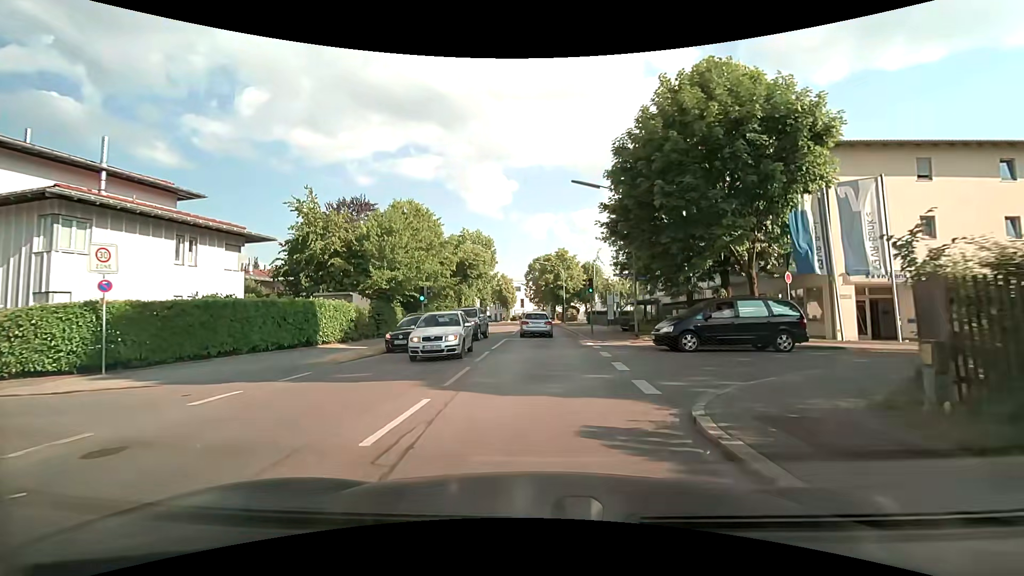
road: tertiary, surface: asphalt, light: Day
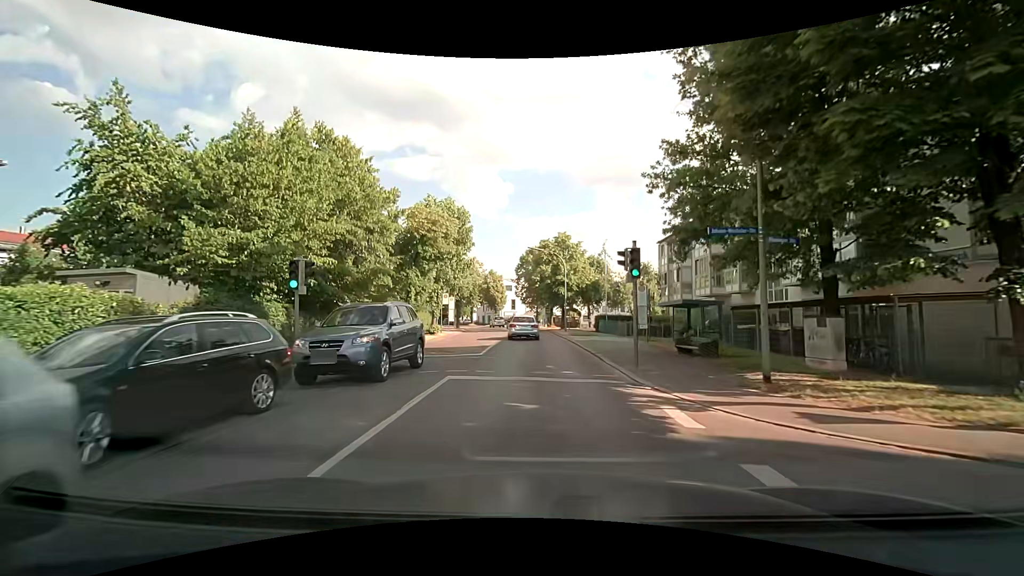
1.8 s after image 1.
(+0.1, +14.6) m; +1°
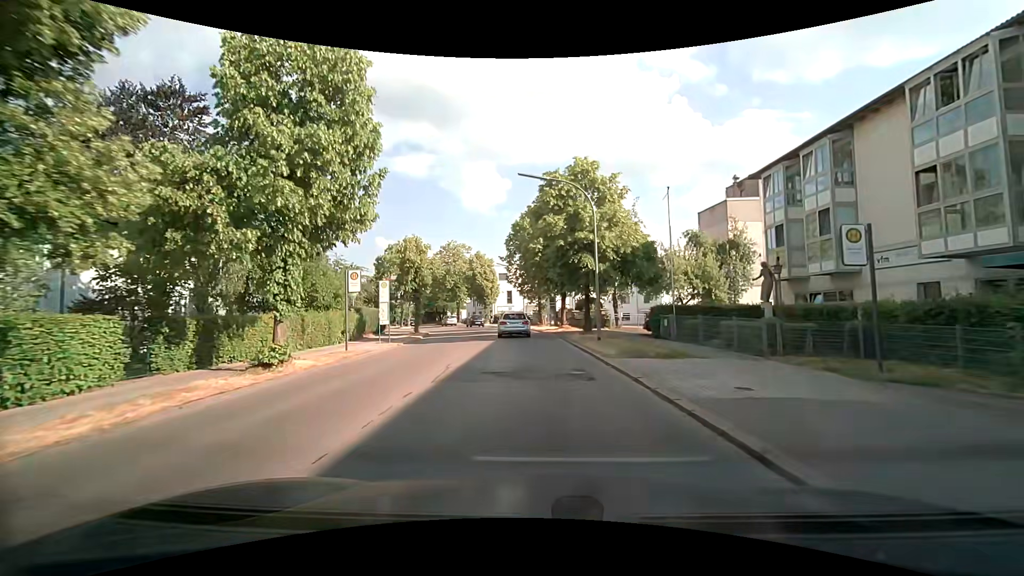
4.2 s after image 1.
(-0.1, +21.5) m; 0°
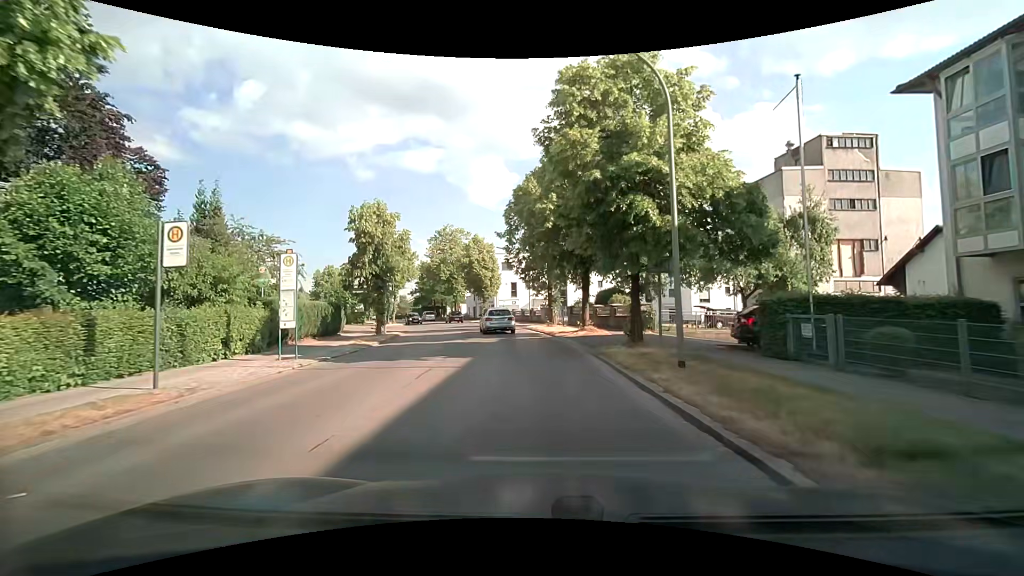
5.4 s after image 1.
(-0.1, +10.8) m; -1°
(0, +10) (-1, +20) (-2, +30) (-4, +40) (-6, +49) (-9, +59) (-12, +68) (-16, +78) (-20, +87) (-23, +96) m
